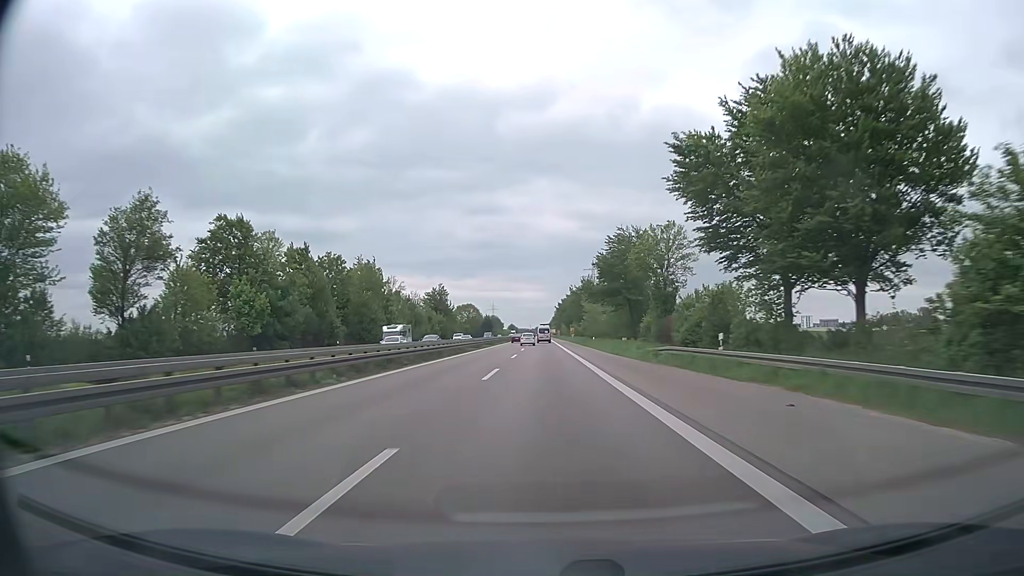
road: trunk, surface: asphalt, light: Day
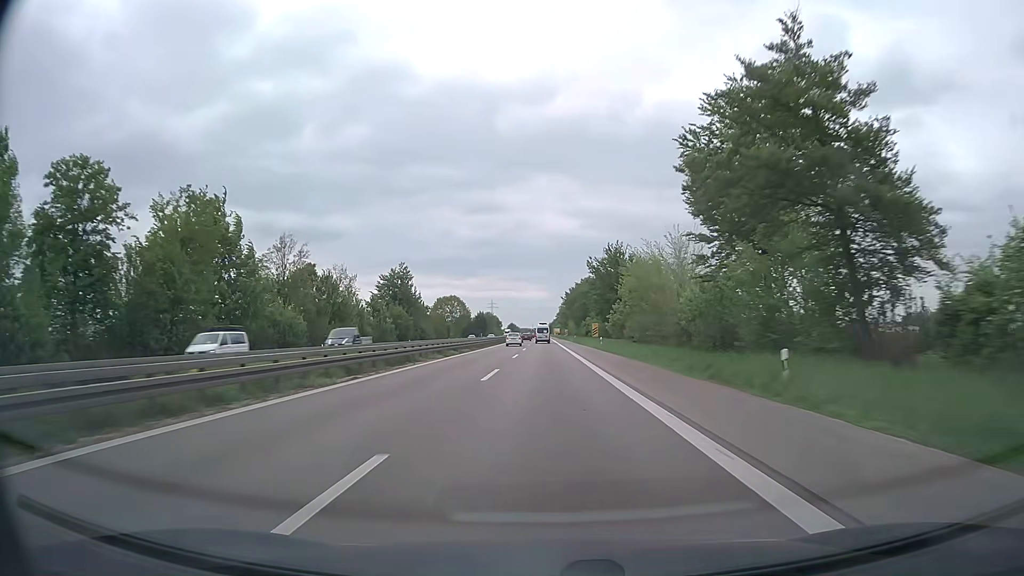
(-0.2, +54.7) m; 0°
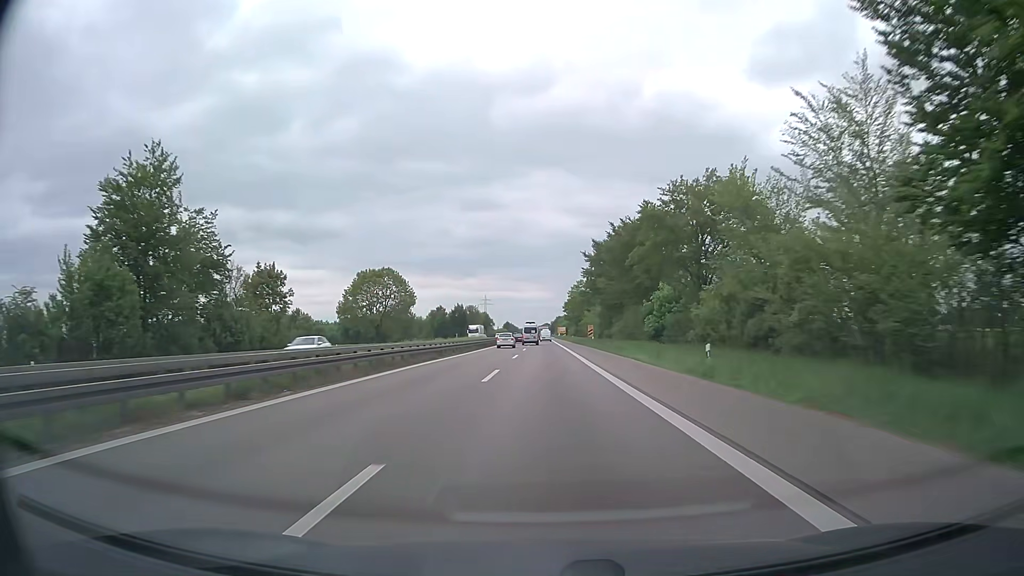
(-0.3, +91.0) m; 0°
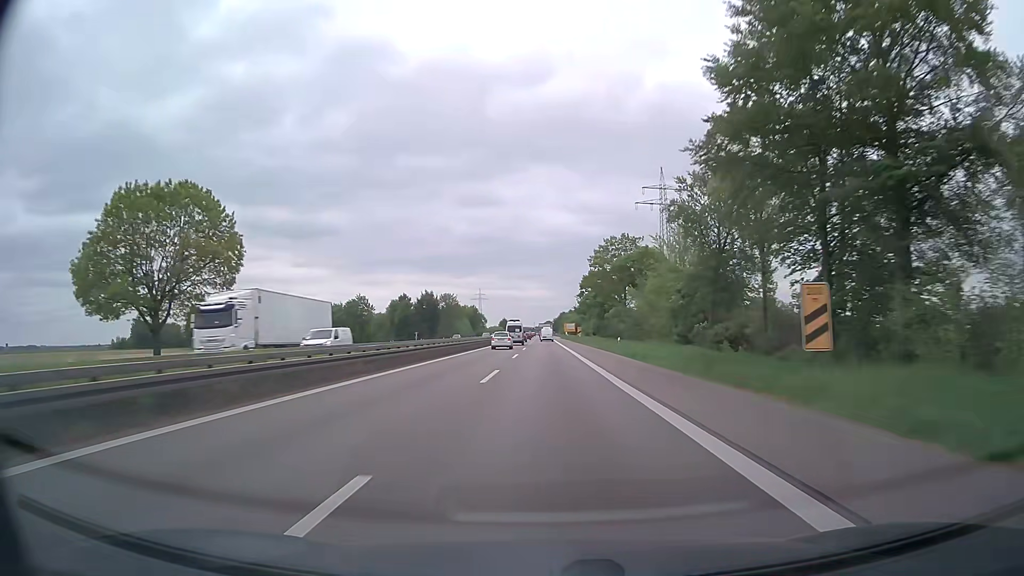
(-0.1, +72.8) m; 0°
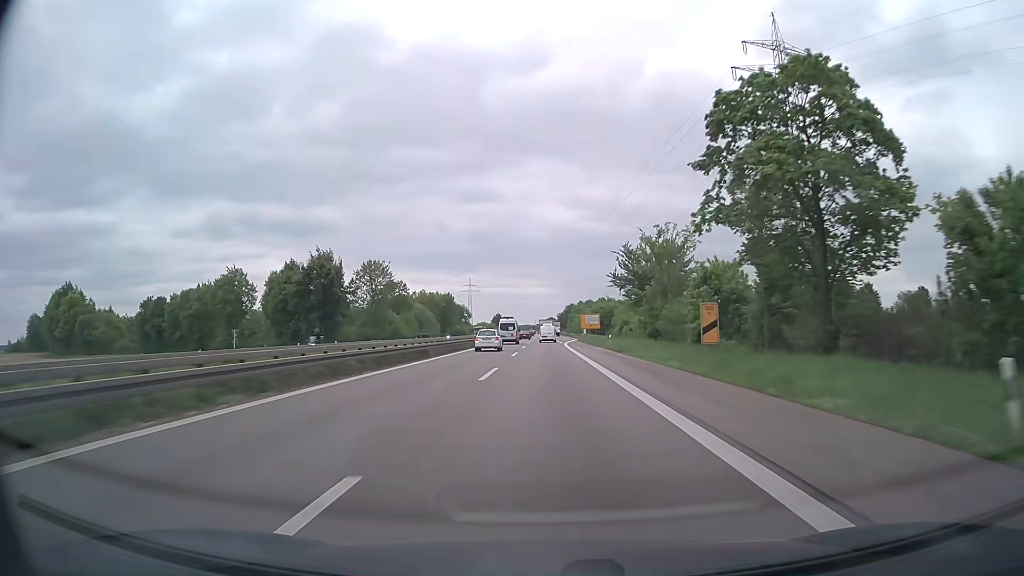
(-0.3, +90.4) m; 0°
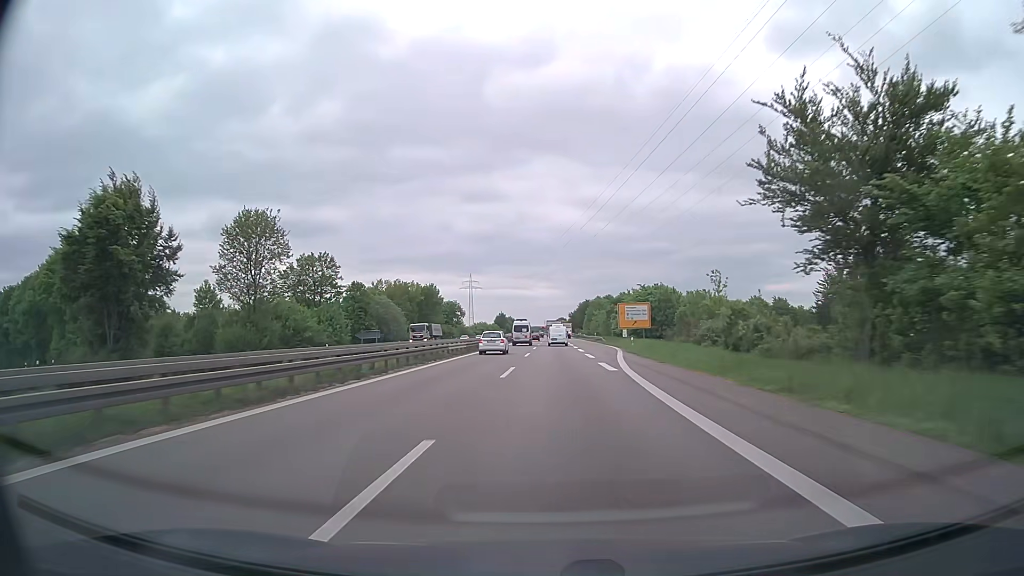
(-0.1, +51.7) m; -1°
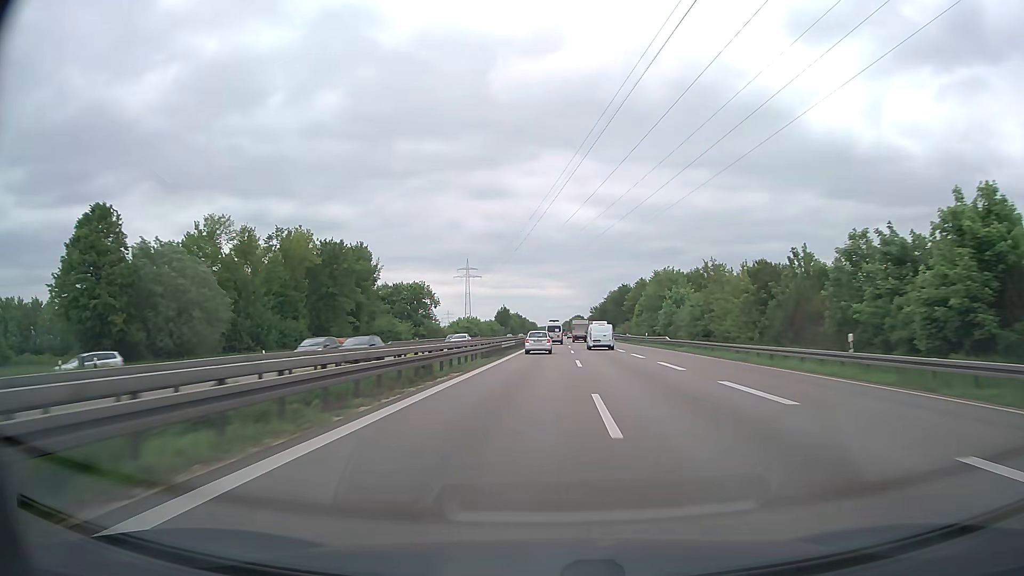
(-1.3, +83.9) m; -1°
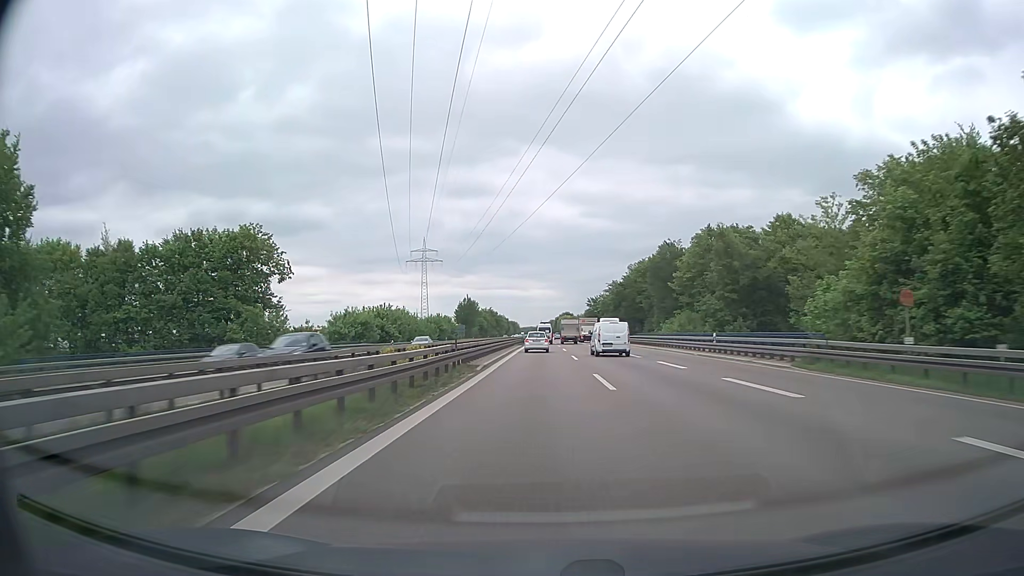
(+1.2, +83.0) m; +1°
(0, +10) (0, +20) (0, +30) (0, +40) (0, +50) (0, +60) (0, +70) (0, +80) (0, +90) (0, +100) m
